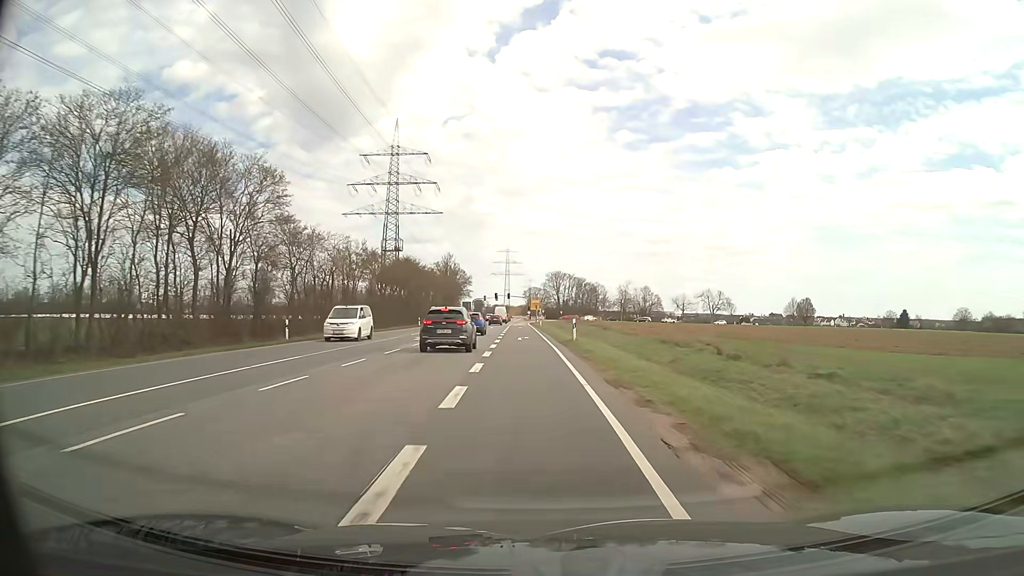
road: secondary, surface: asphalt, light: Day
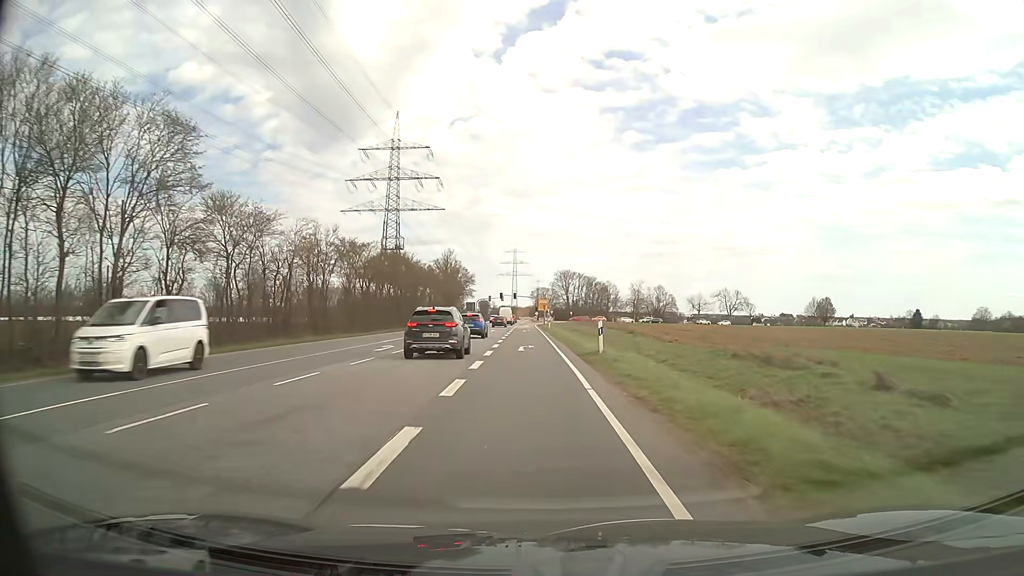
(-0.1, +10.7) m; -1°
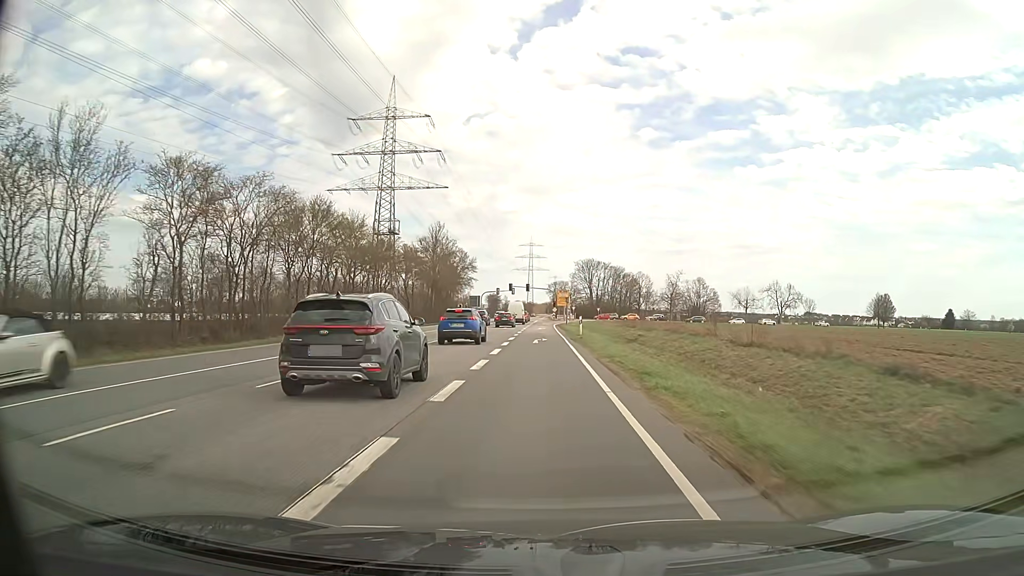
(-0.5, +31.1) m; -1°
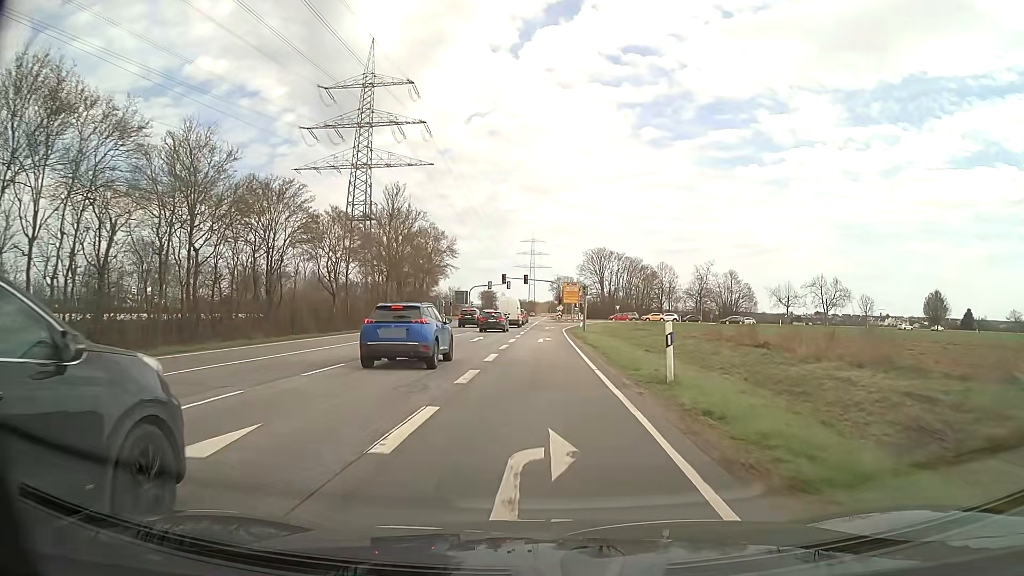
(0.0, +27.4) m; 0°
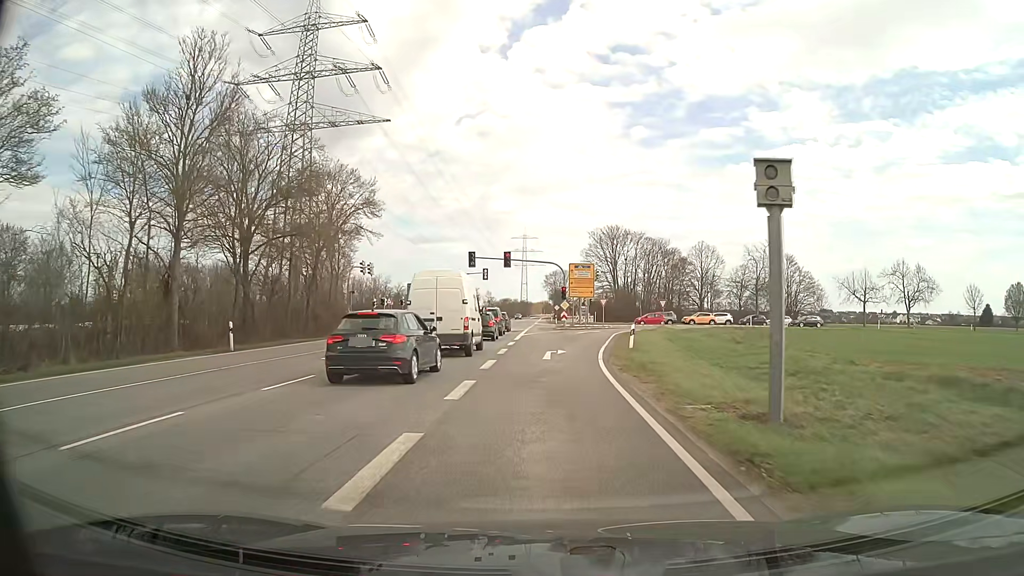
(+0.1, +37.4) m; 0°
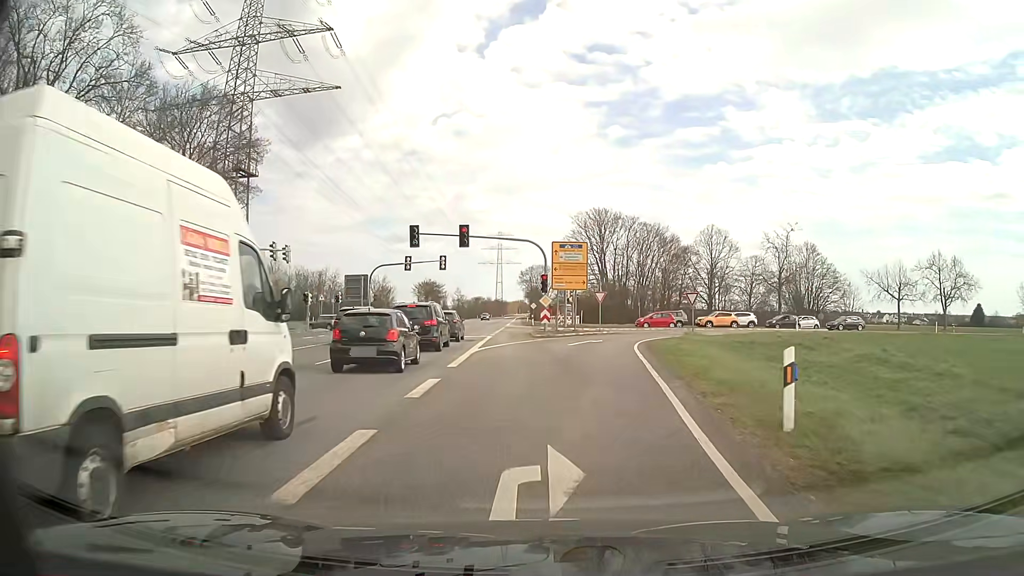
(+0.3, +17.5) m; +2°
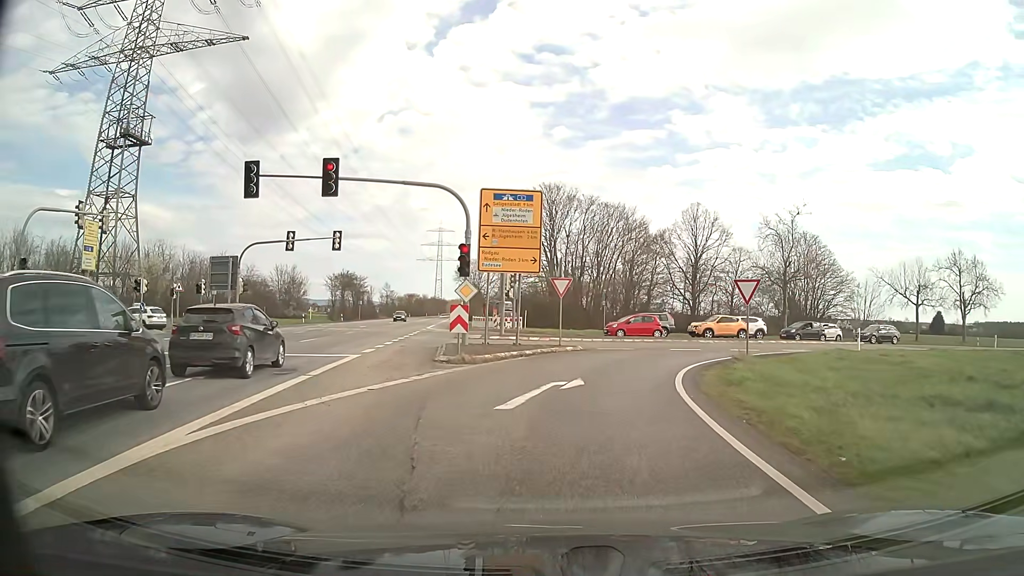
(+0.8, +17.7) m; +6°
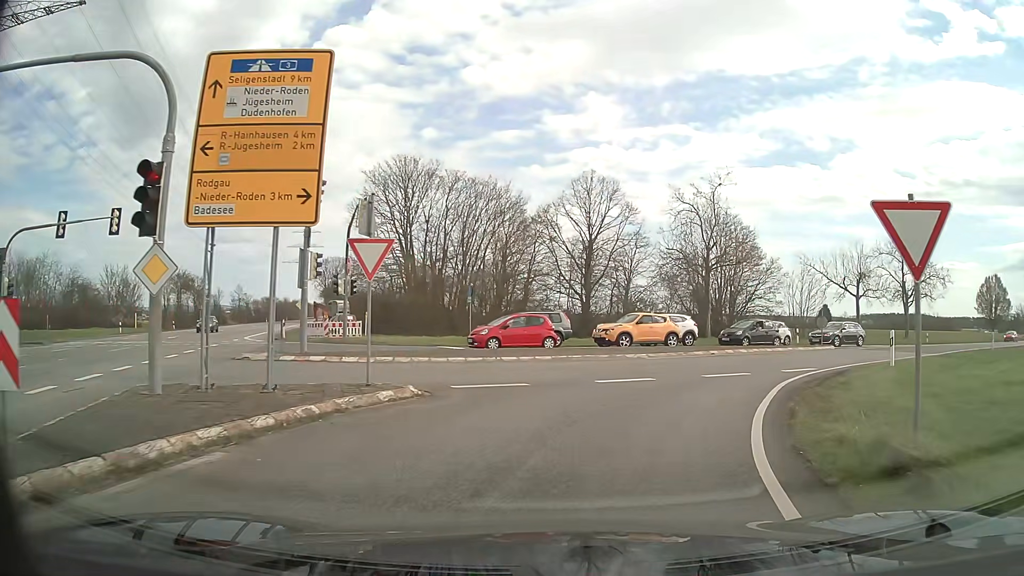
(+1.0, +13.5) m; +11°
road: secondary_link
(+1, +10) (+6, +19) (+12, +26) (+20, +33) (+27, +39) (+35, +46) (+43, +52) (+51, +58) (+59, +64) (+67, +70) m
